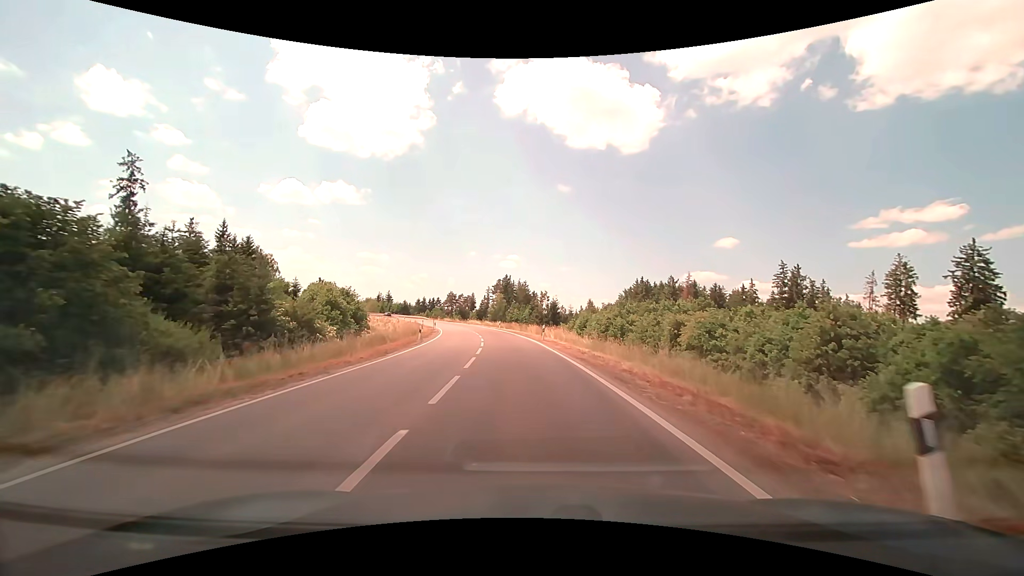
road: tertiary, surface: asphalt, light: Day
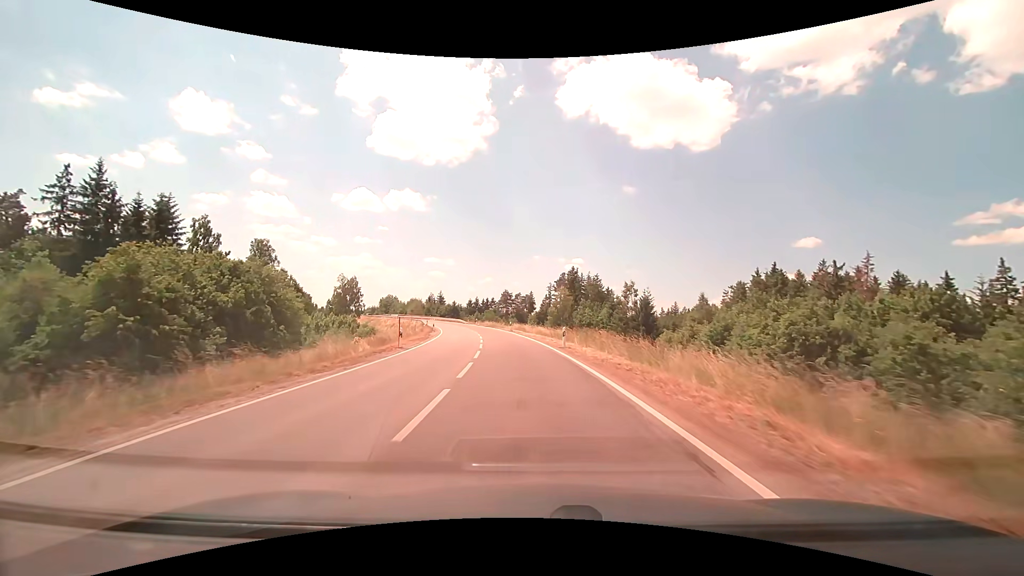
(-2.3, +38.8) m; -7°
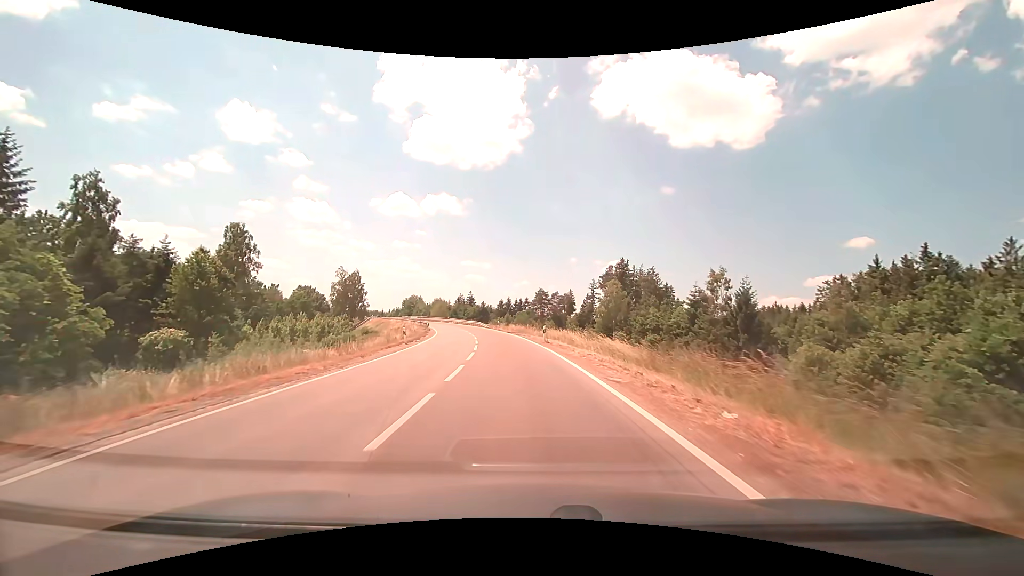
(-0.9, +24.8) m; -4°
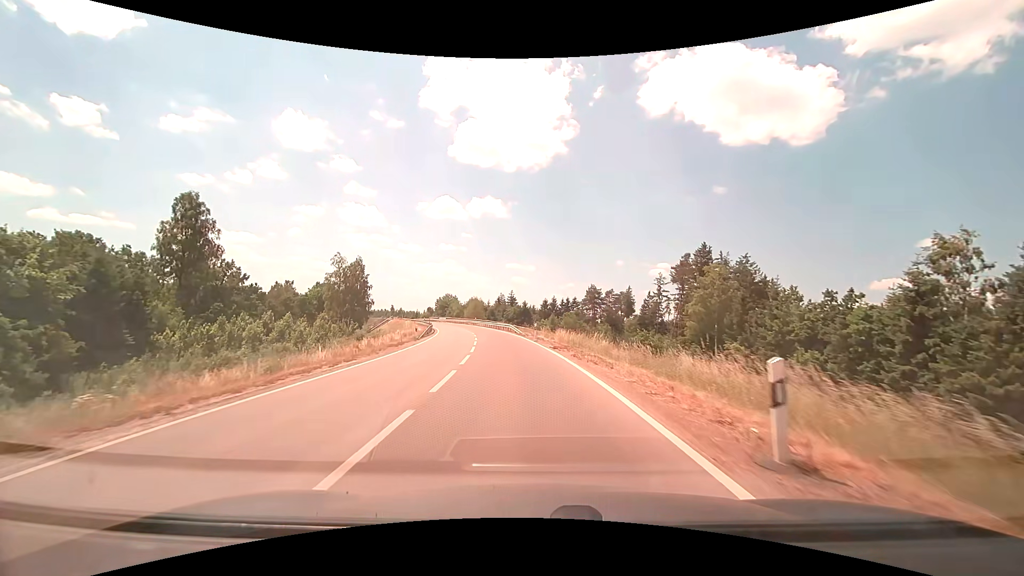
(-1.2, +25.8) m; -5°
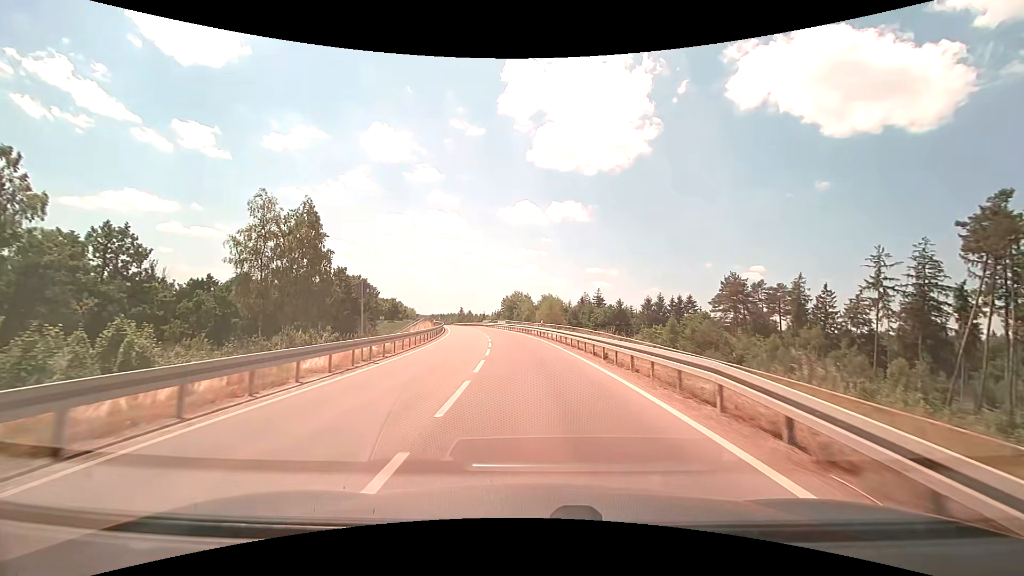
(-3.8, +44.9) m; -9°
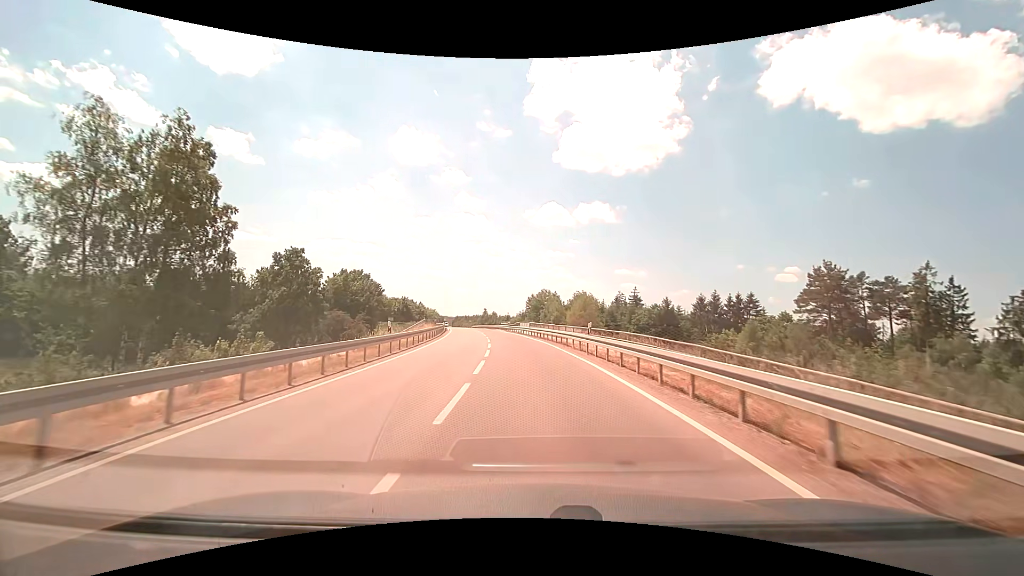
(-0.5, +18.7) m; -3°
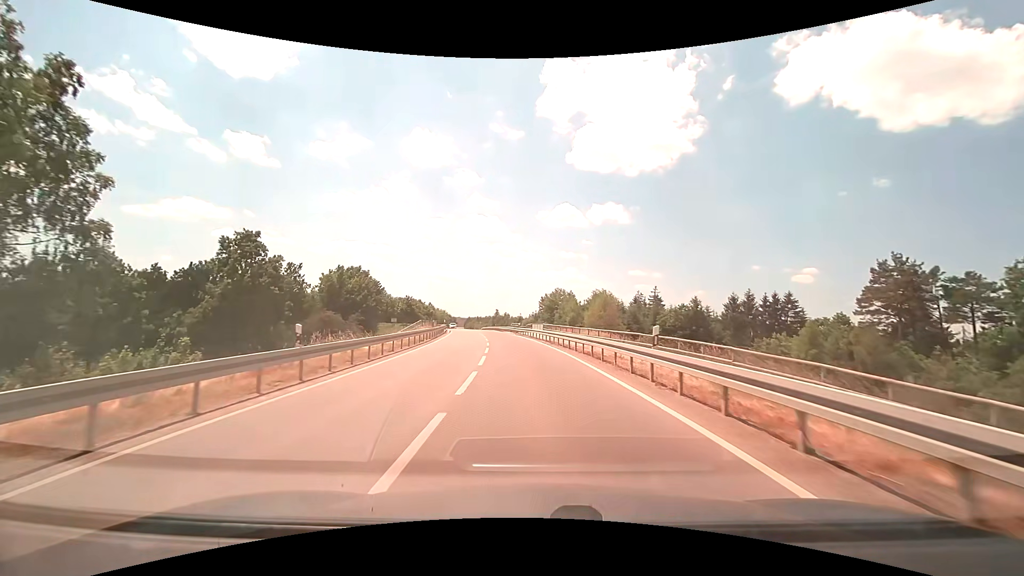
(-0.1, +9.5) m; -2°
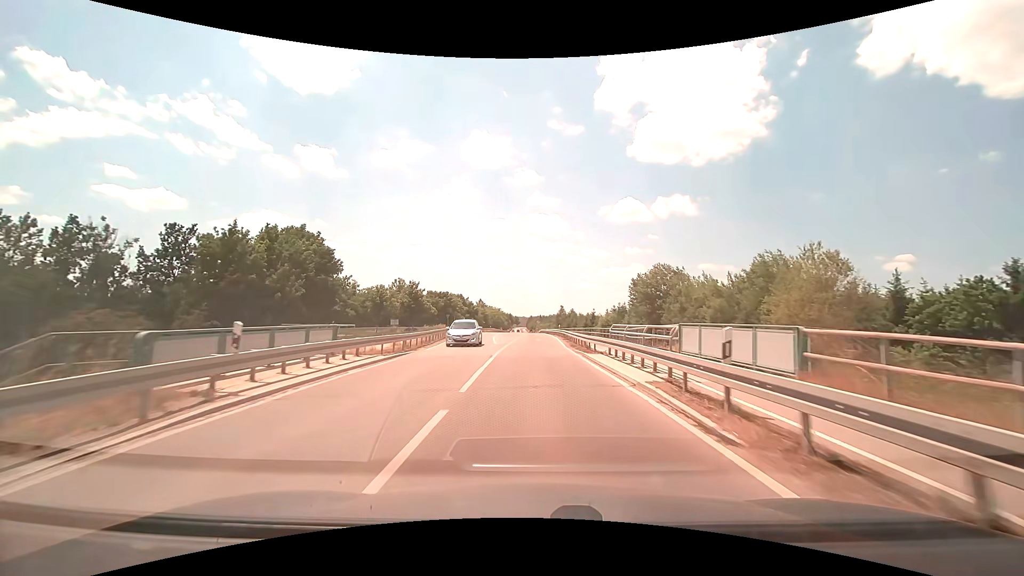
(-3.3, +47.9) m; -7°
(0, +10) (0, +20) (0, +30) (0, +40) (0, +50) (0, +60) (0, +70) (-1, +80) (-1, +90) (-2, +100) m
